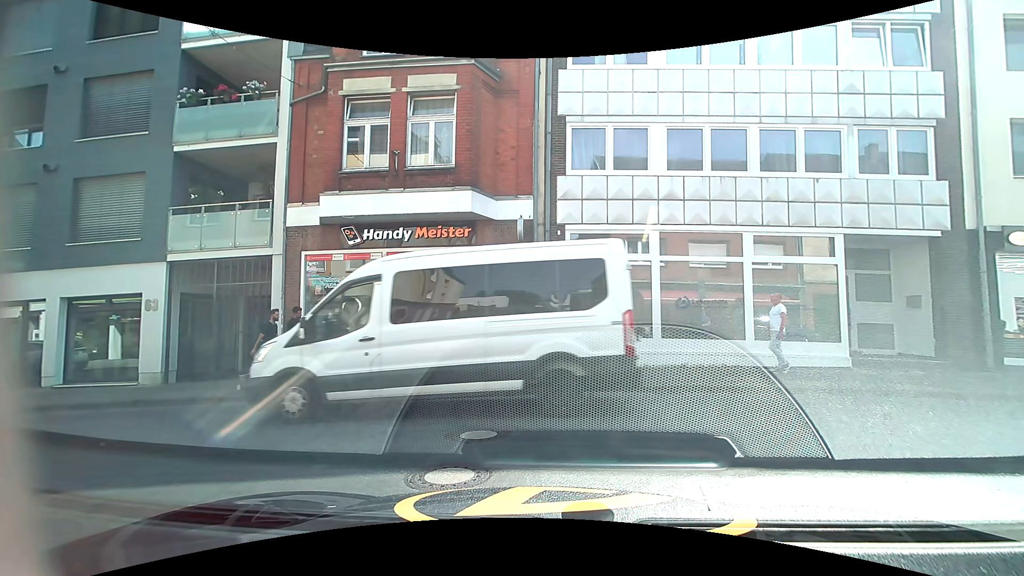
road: residential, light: Day
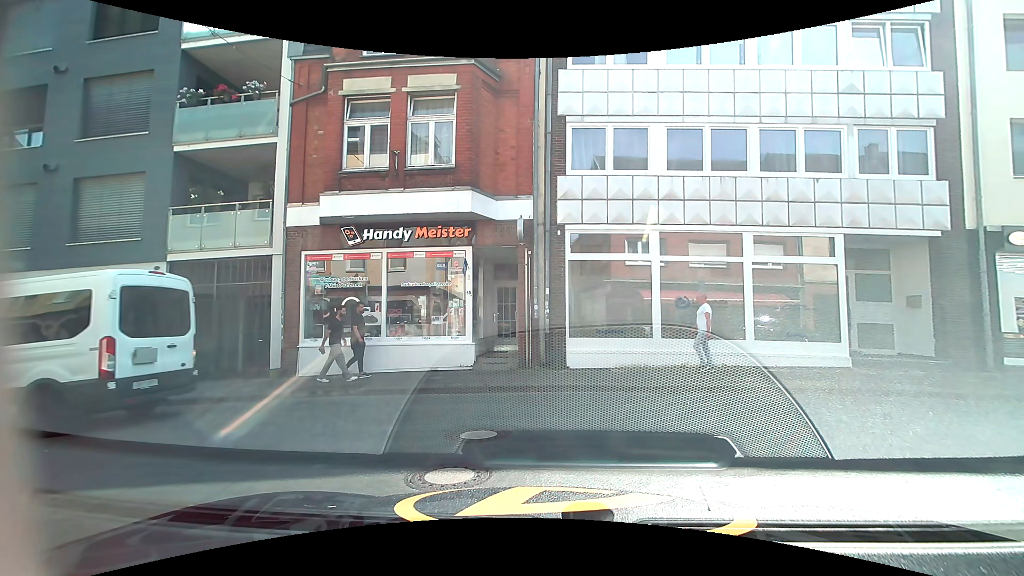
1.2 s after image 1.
(0.0, 0.0) m; 0°
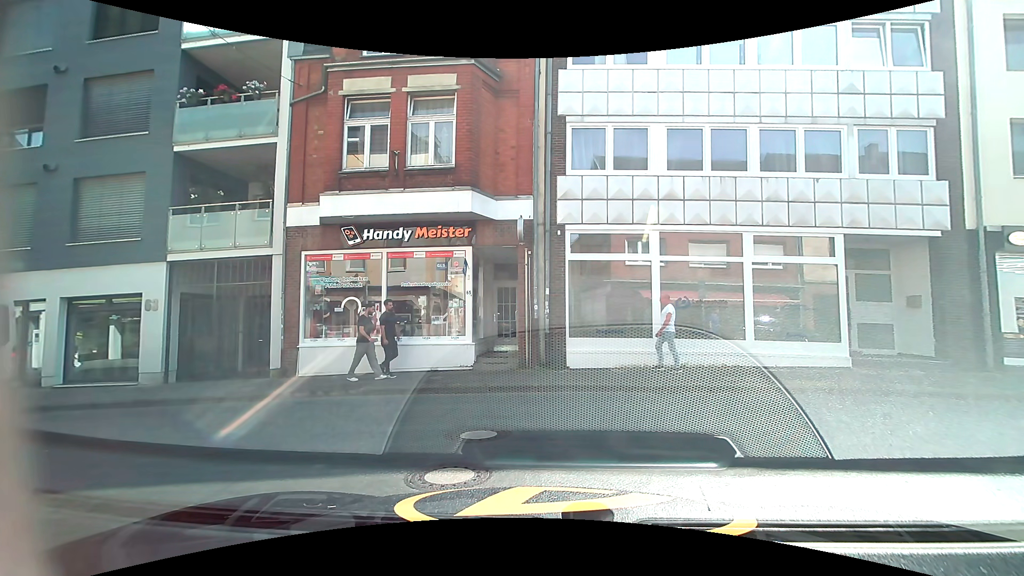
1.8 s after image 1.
(0.0, 0.0) m; 0°
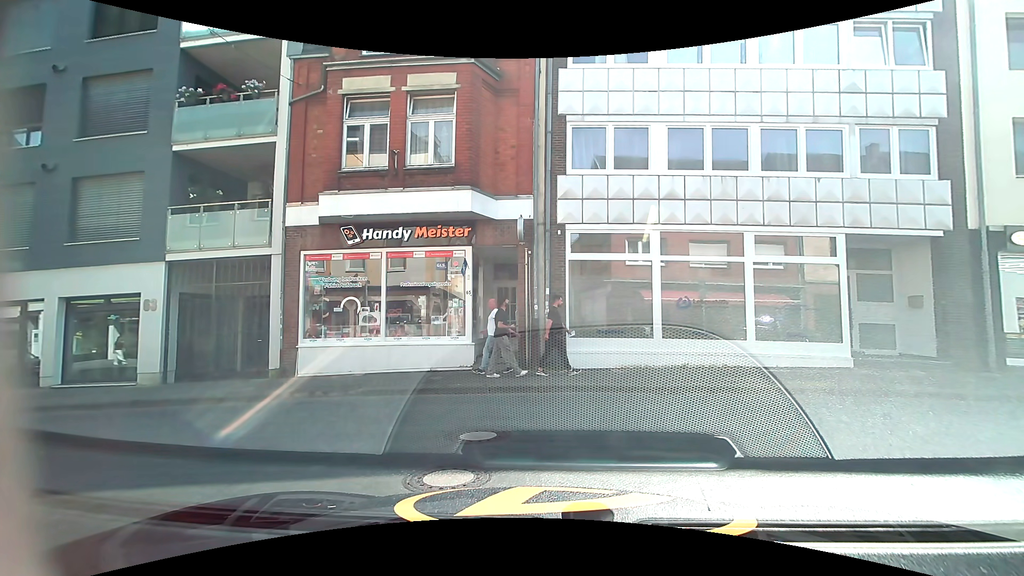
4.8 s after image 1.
(0.0, +0.1) m; 0°
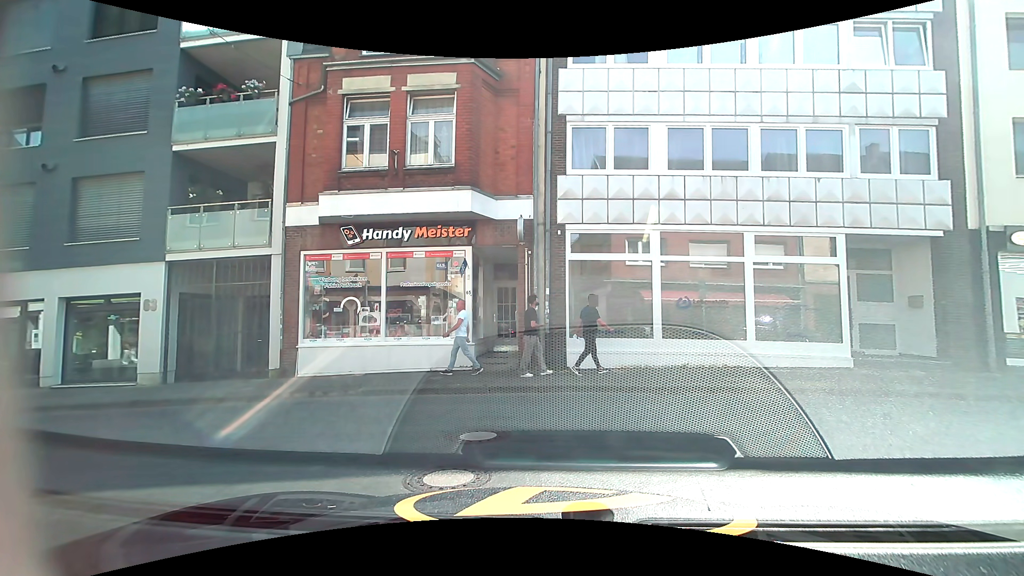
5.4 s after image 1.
(0.0, 0.0) m; 0°
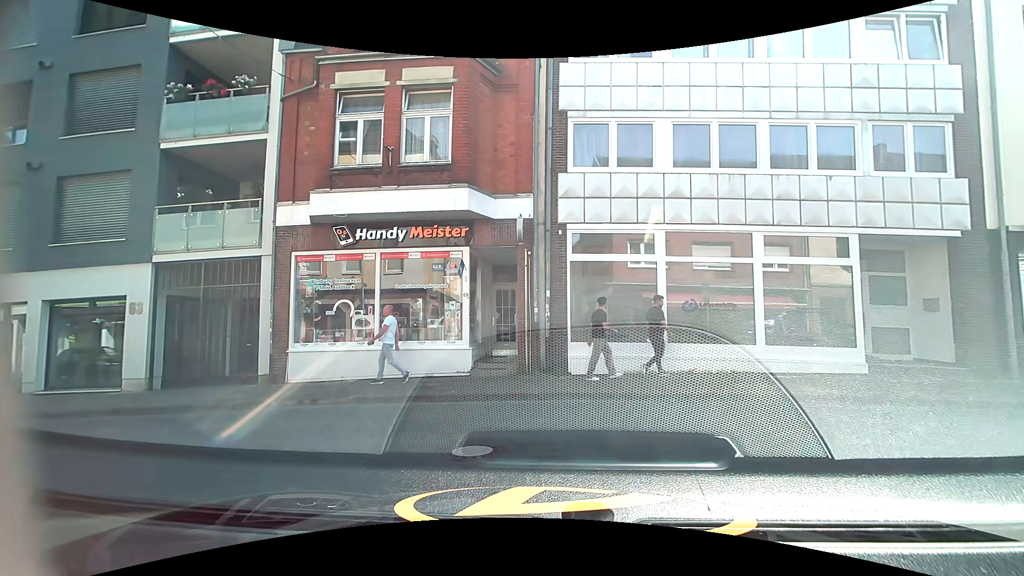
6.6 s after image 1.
(0.0, +0.5) m; 0°
